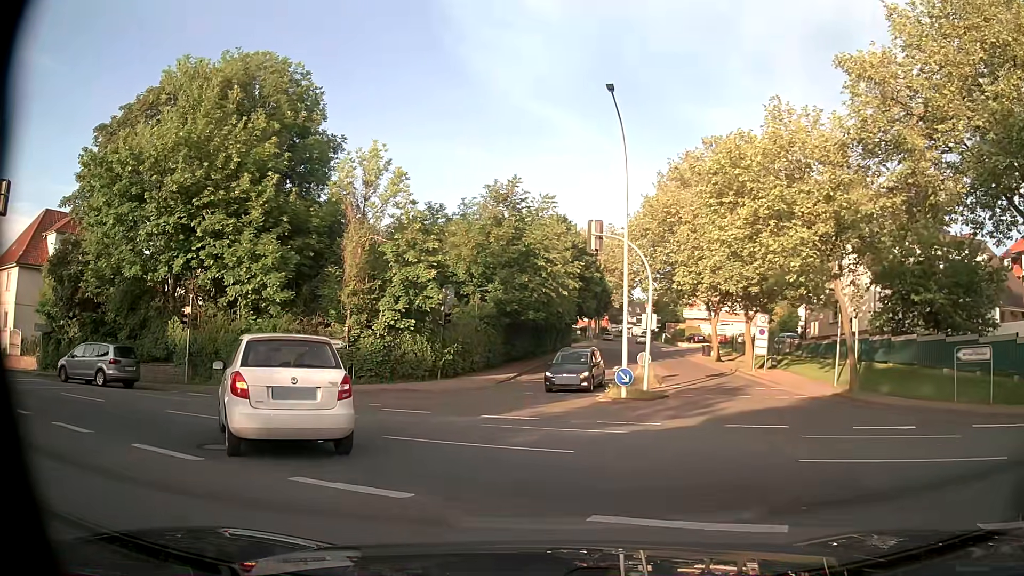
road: residential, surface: asphalt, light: Day
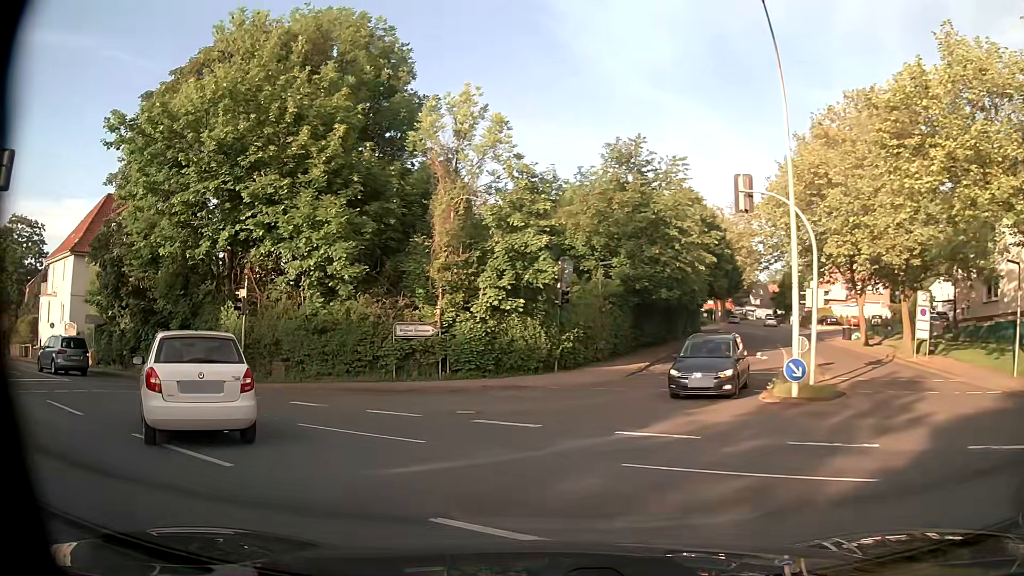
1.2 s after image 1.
(-0.4, +5.5) m; -10°
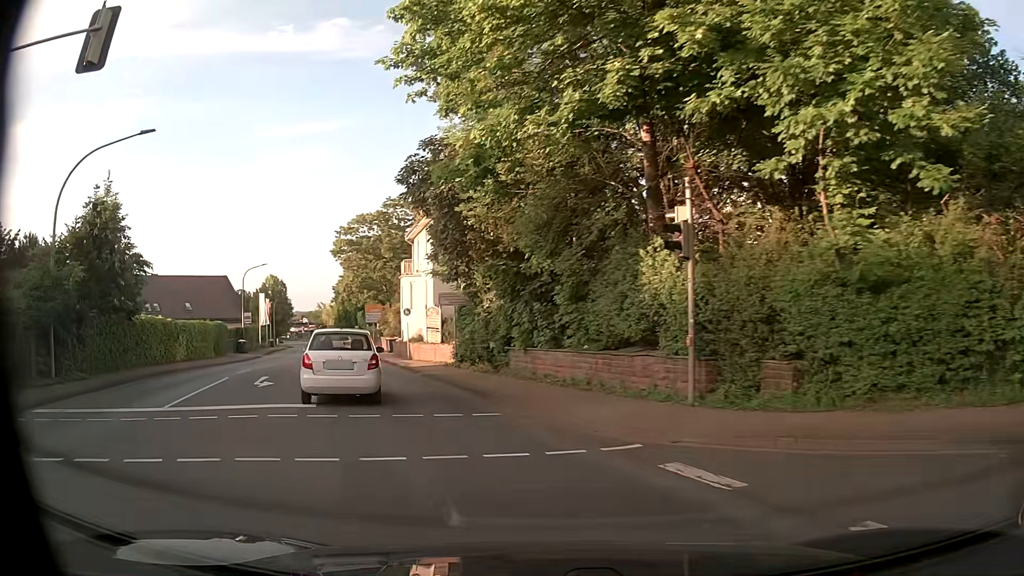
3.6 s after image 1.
(-4.4, +12.6) m; -38°
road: primary
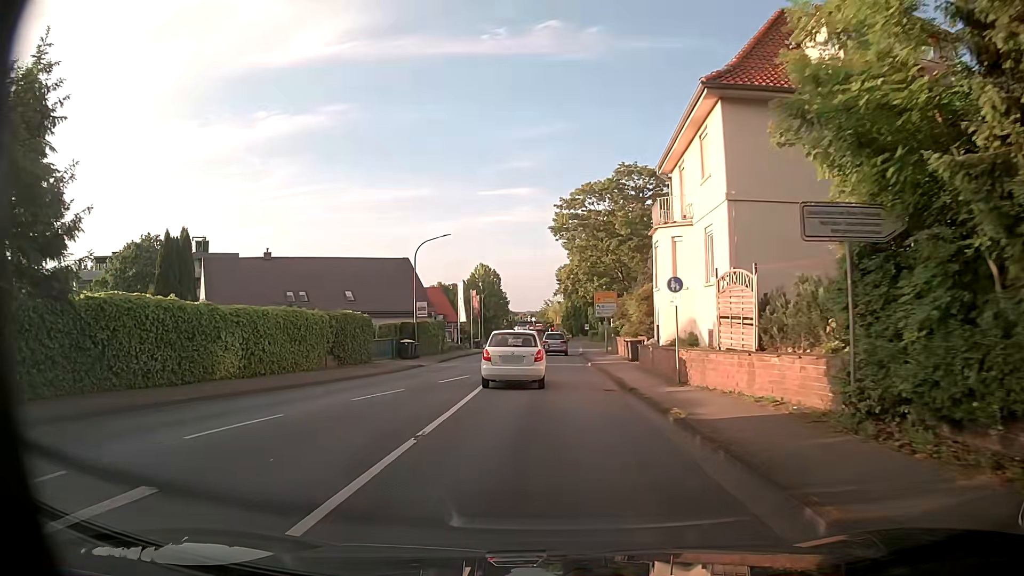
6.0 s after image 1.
(-4.4, +18.4) m; -20°
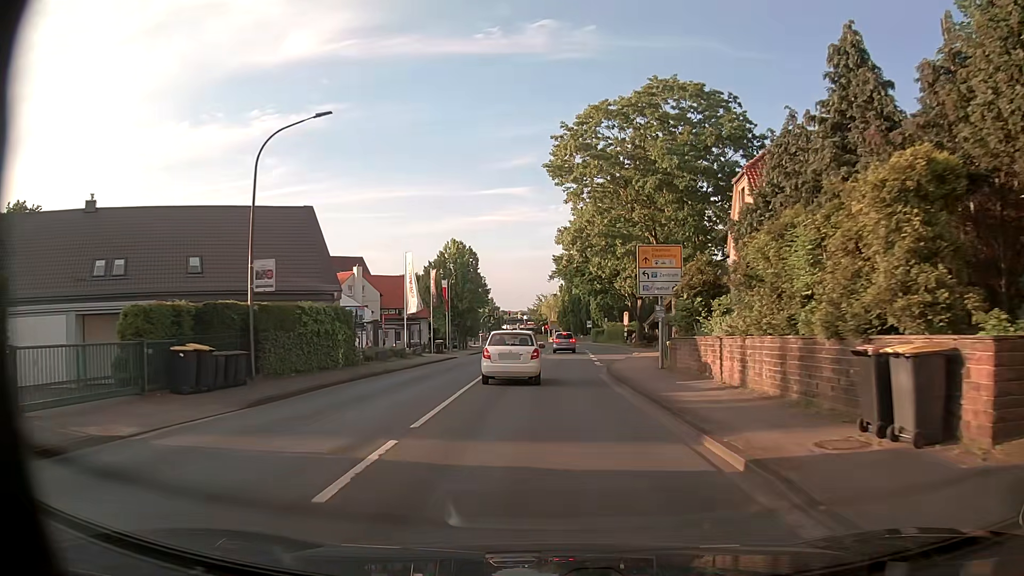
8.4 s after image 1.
(-0.2, +25.4) m; +1°
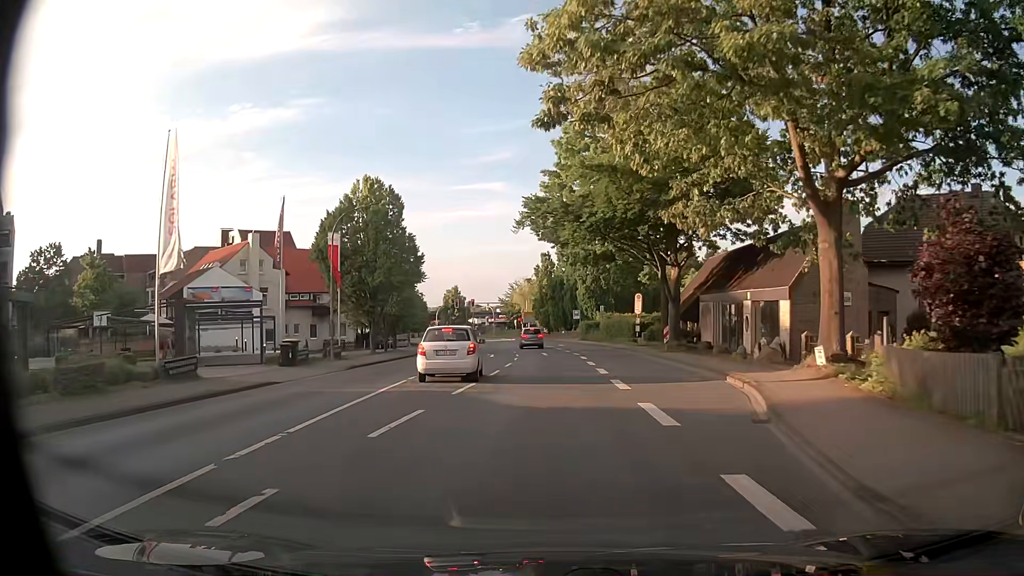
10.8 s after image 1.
(+0.4, +29.2) m; +2°
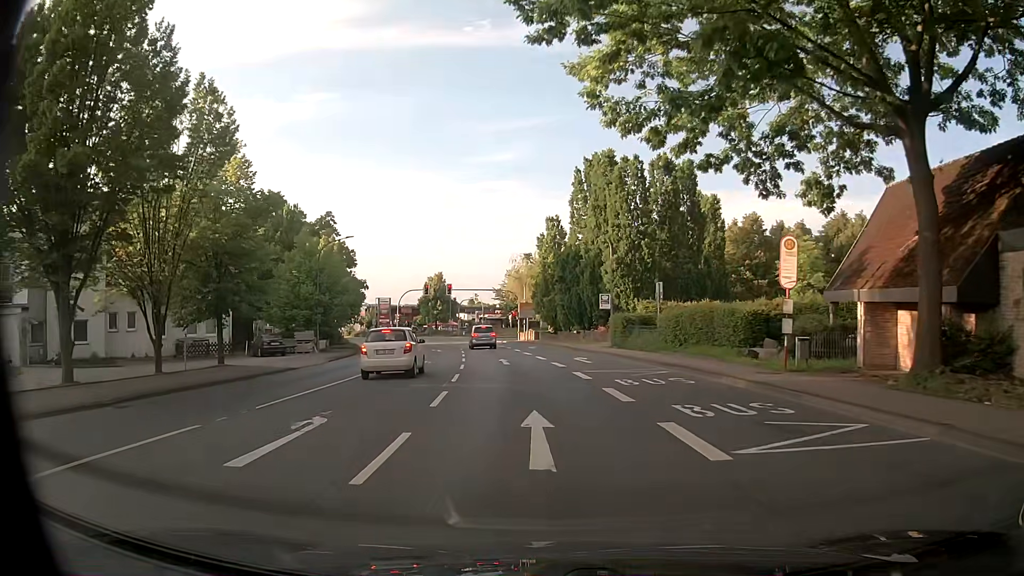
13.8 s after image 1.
(0.0, +32.4) m; -1°
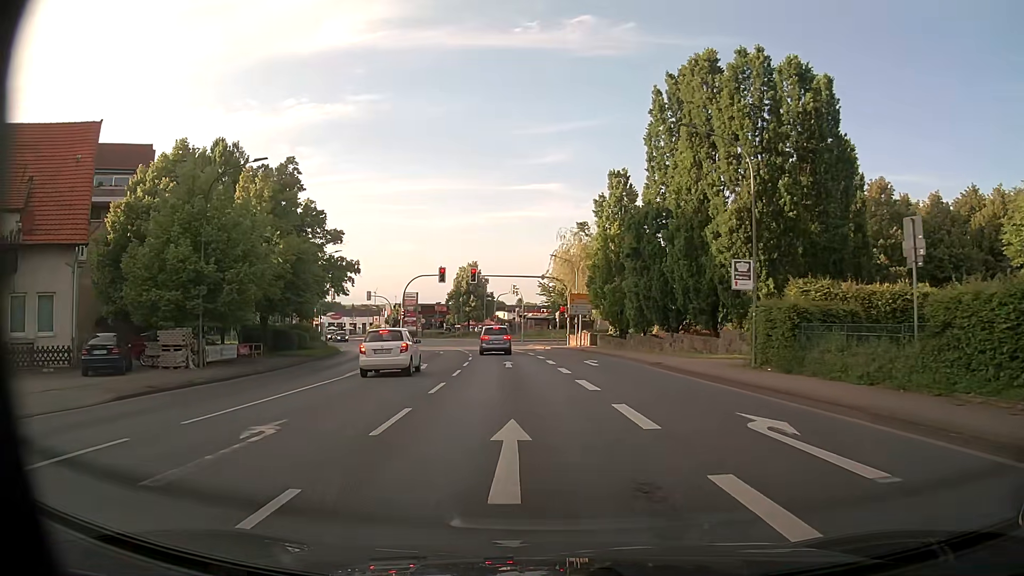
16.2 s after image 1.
(-0.7, +21.5) m; -4°
